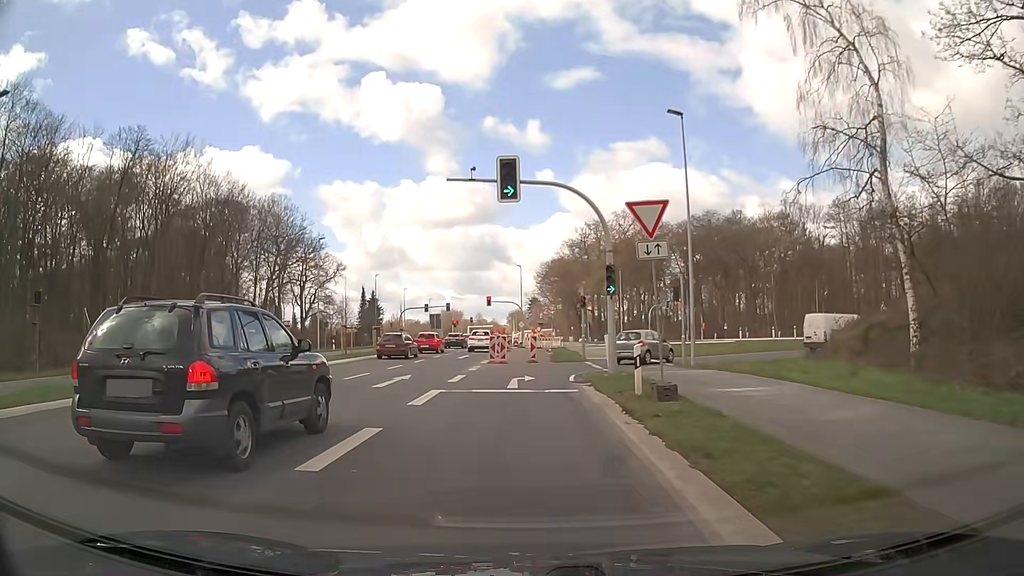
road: secondary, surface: asphalt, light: Day
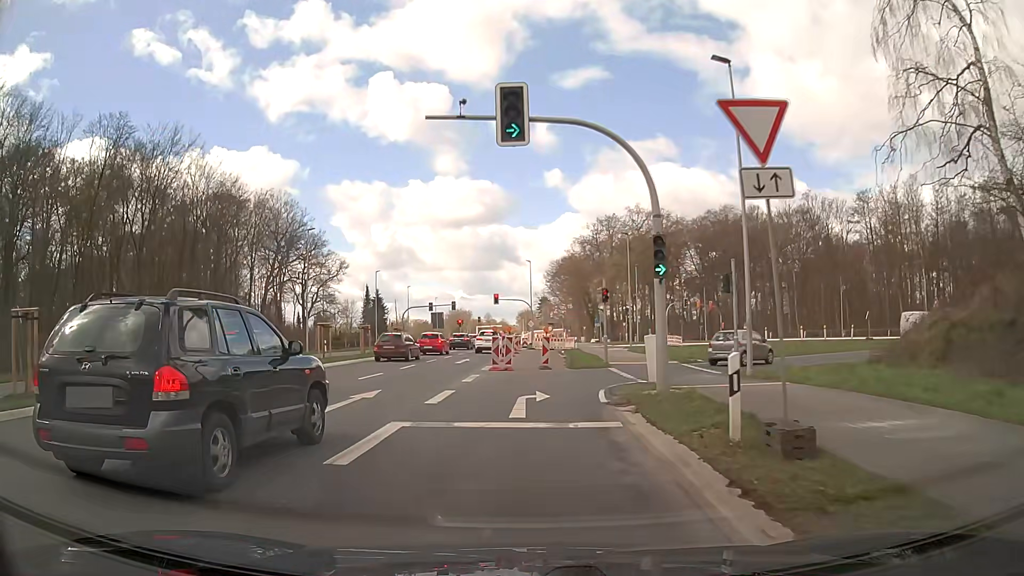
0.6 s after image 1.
(0.0, +5.7) m; -1°
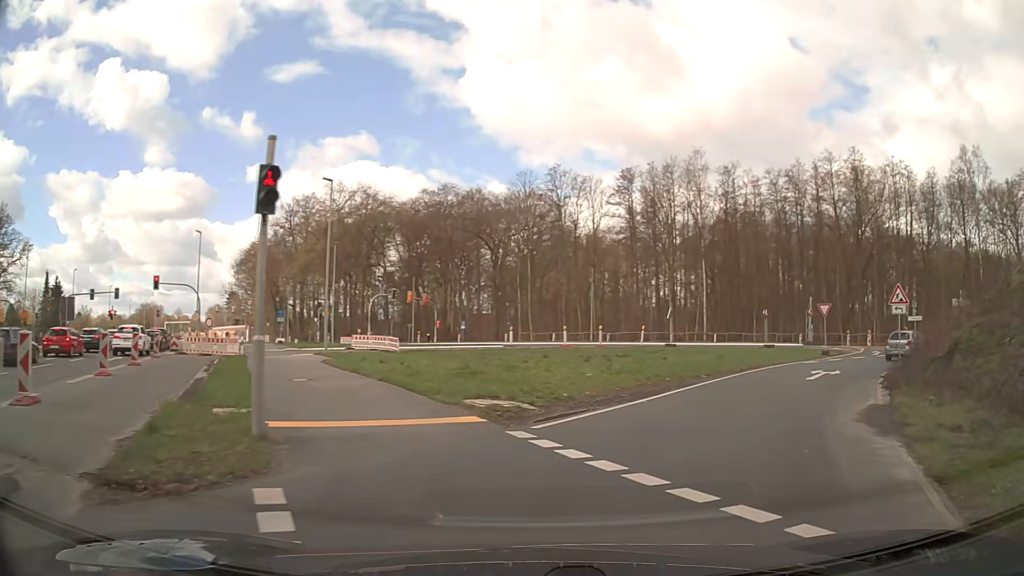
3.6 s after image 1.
(+1.9, +20.6) m; +26°
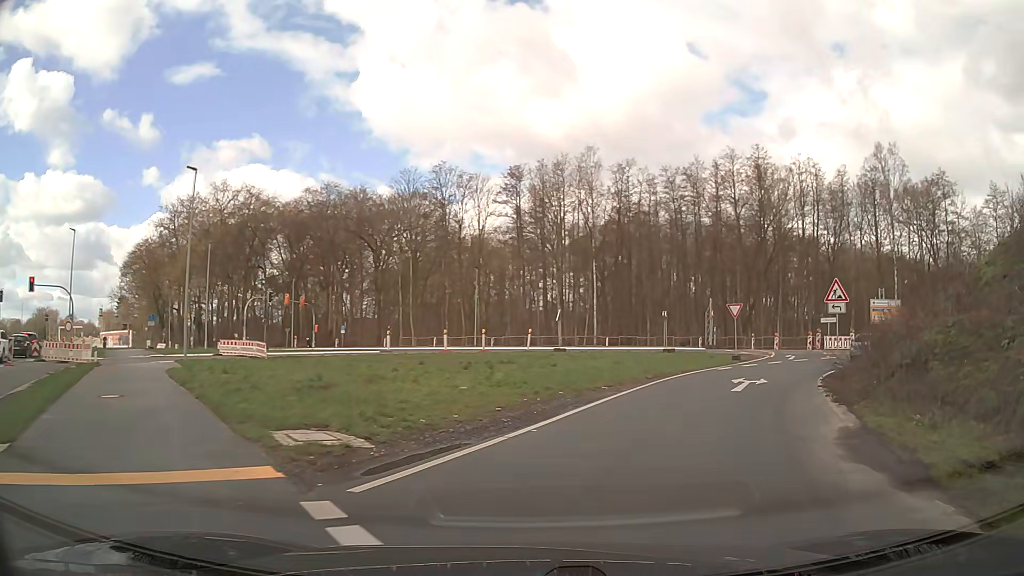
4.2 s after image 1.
(+0.3, +4.0) m; +10°
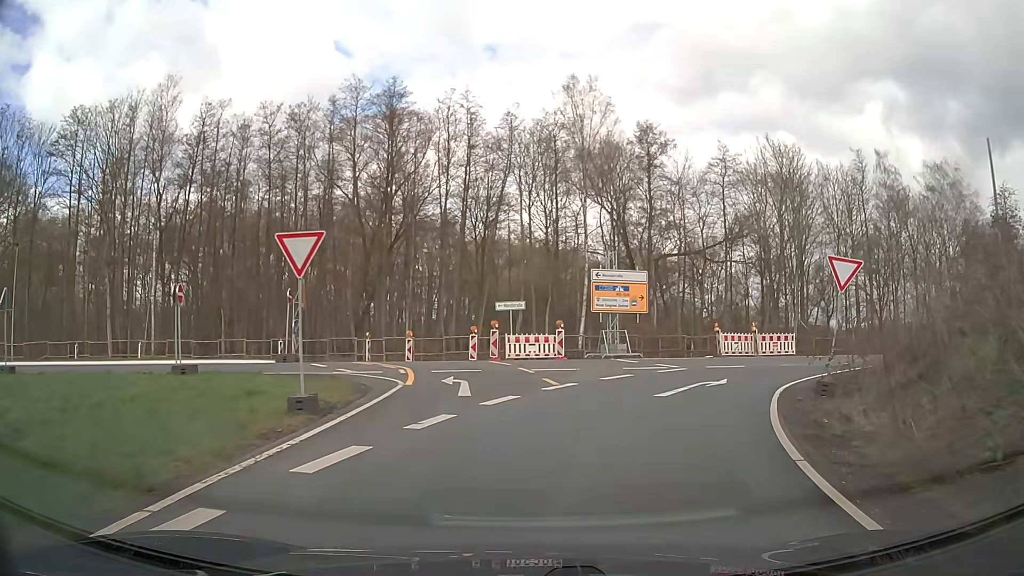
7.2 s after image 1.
(+7.0, +23.2) m; +31°
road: trunk_link
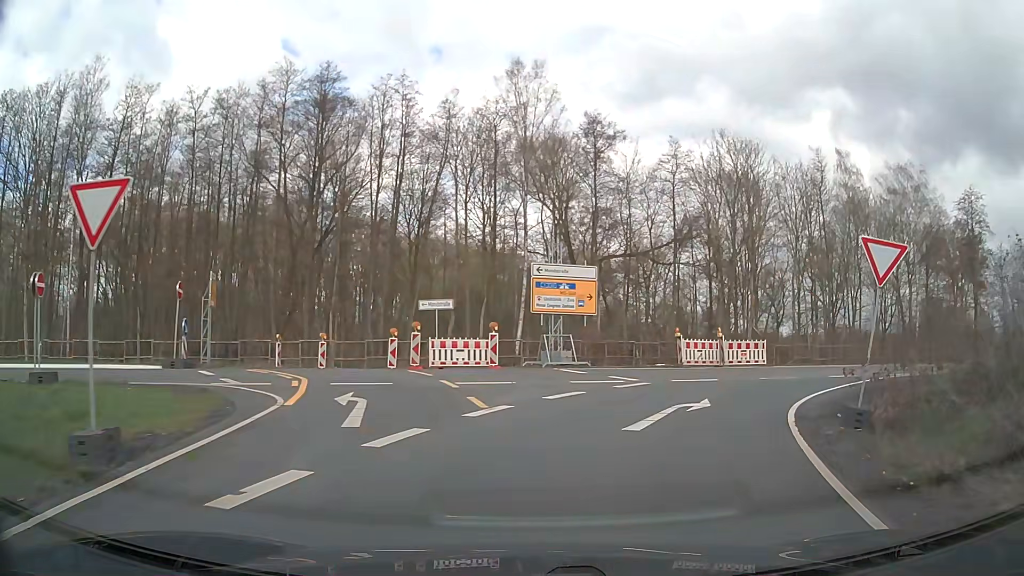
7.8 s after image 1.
(+0.2, +4.2) m; +5°
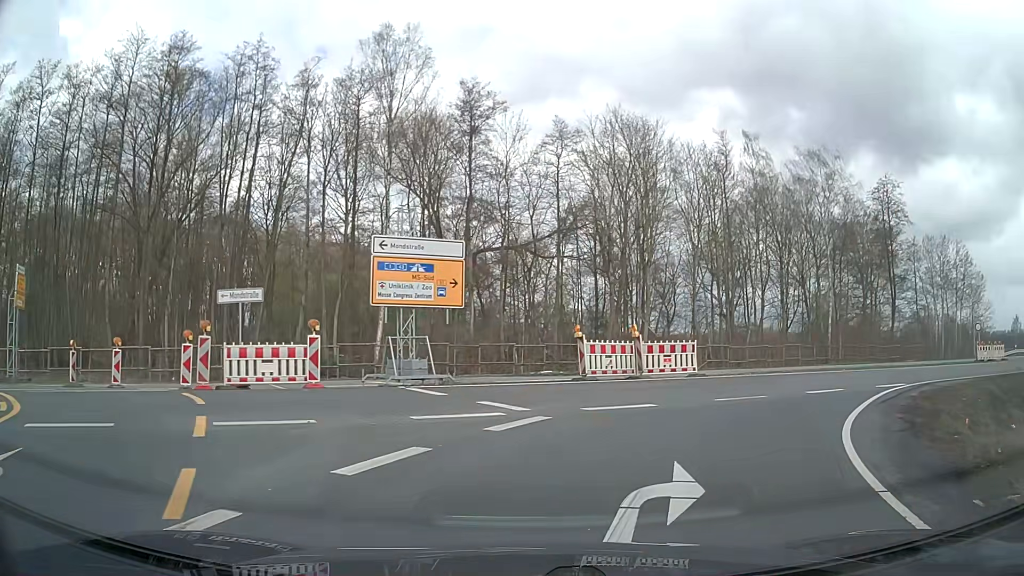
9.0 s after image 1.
(+0.7, +7.3) m; +10°
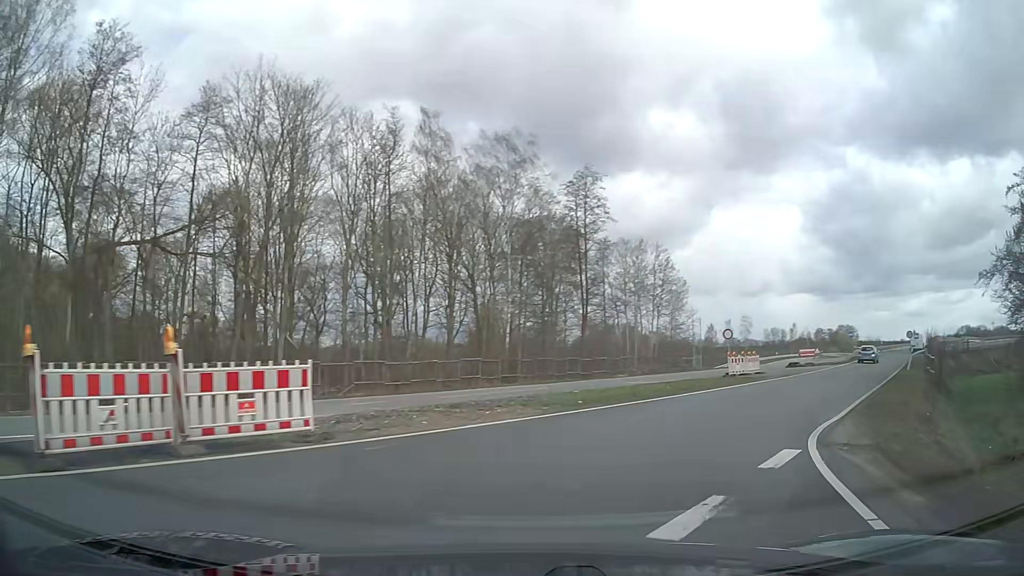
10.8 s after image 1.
(+2.4, +11.2) m; +29°
(+2, +10) (+6, +19) (+11, +27) (+17, +36) (+23, +44) (+28, +52) (+34, +60) (+41, +68) (+48, +75) (+56, +81) m
